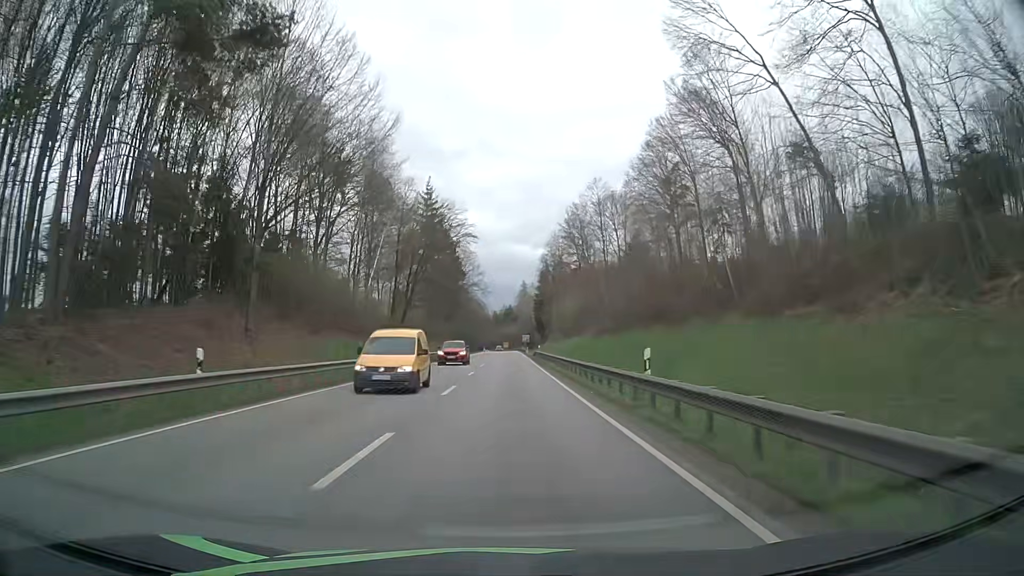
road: primary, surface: asphalt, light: Day
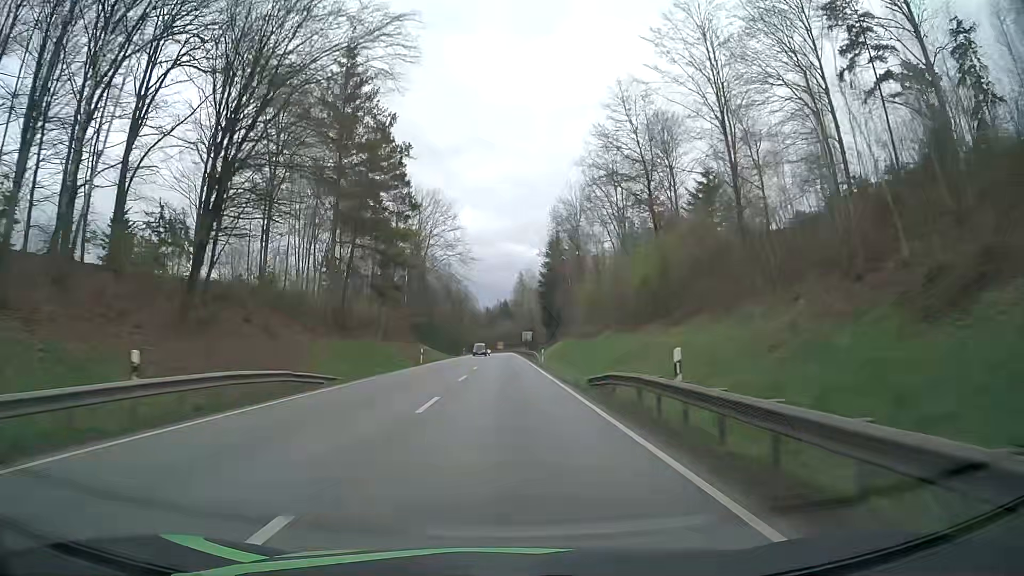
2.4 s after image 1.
(+0.1, +52.8) m; +1°
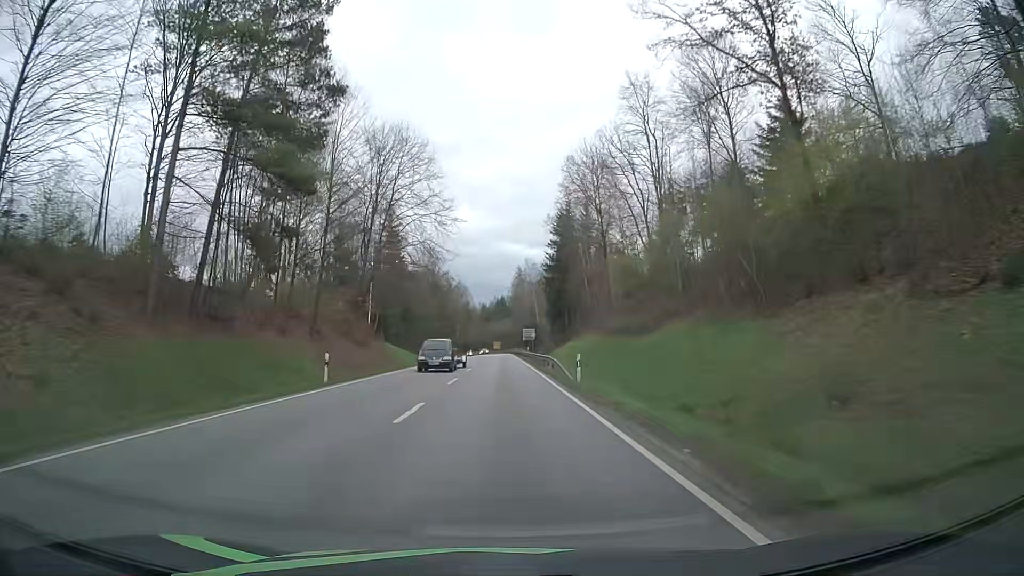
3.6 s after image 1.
(-0.1, +25.8) m; -1°
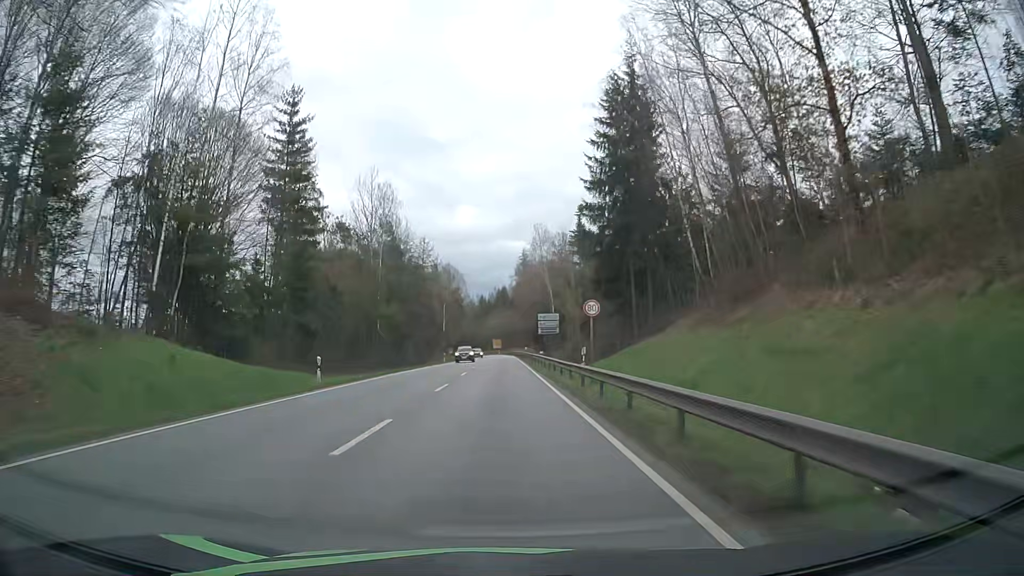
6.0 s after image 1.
(+0.5, +51.3) m; 0°
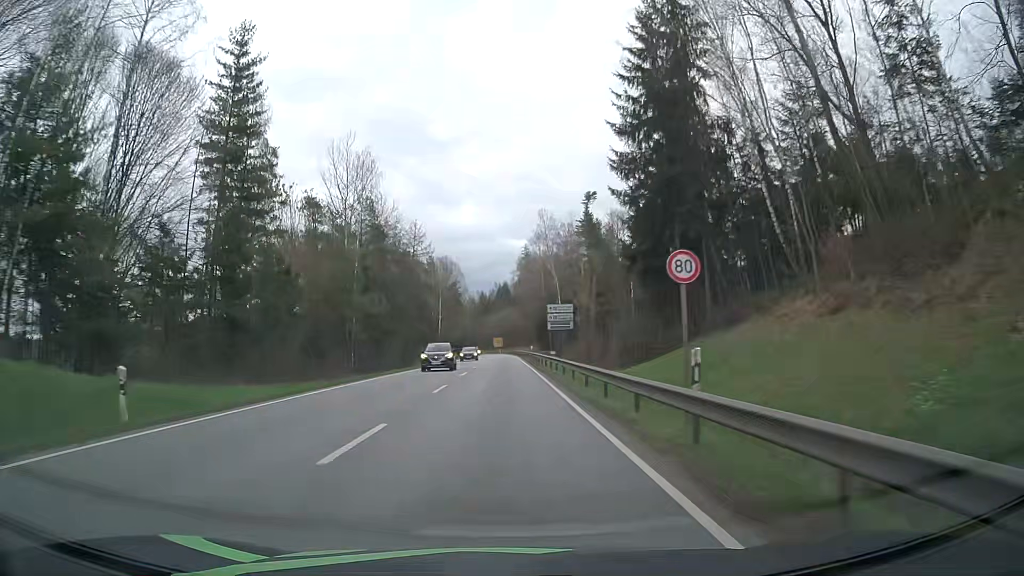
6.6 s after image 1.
(-0.1, +12.9) m; 0°
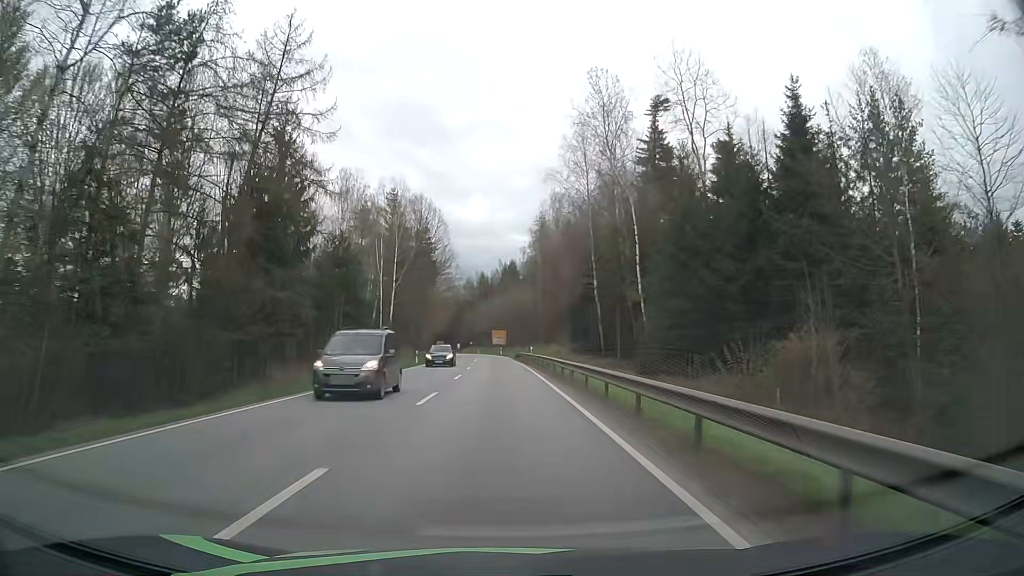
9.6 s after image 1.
(-0.6, +64.5) m; -1°
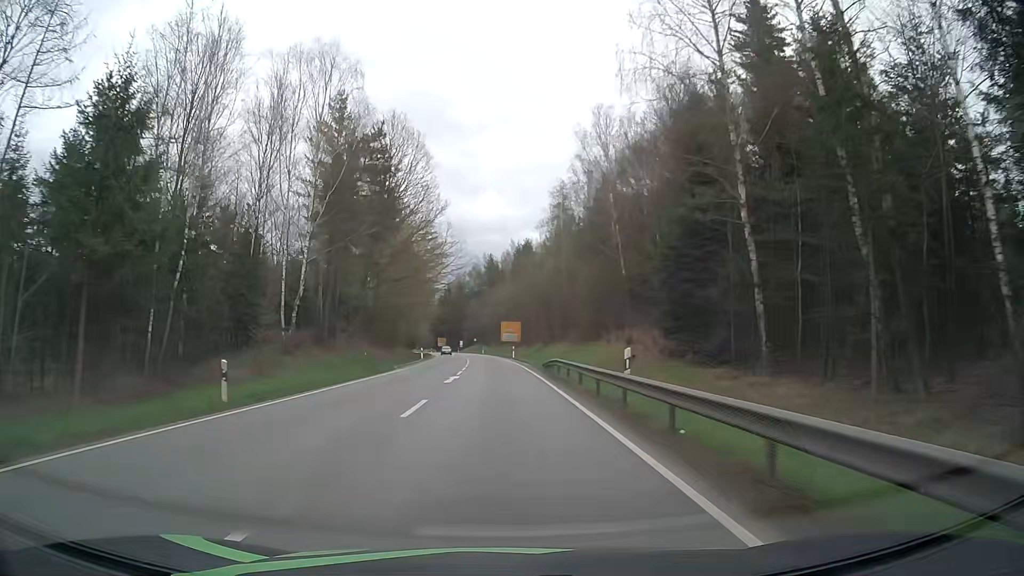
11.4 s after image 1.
(-0.3, +38.4) m; -1°
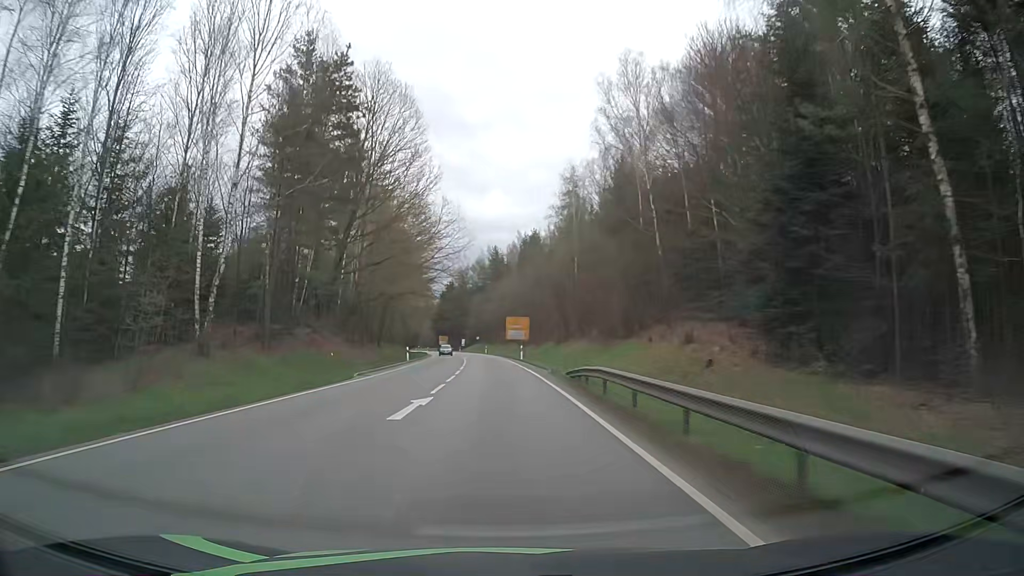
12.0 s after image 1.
(0.0, +12.7) m; -1°
(0, +10) (0, +20) (0, +30) (-1, +40) (-1, +50) (-1, +60) (-2, +70) (-3, +80) (-4, +90) (-5, +100) m
